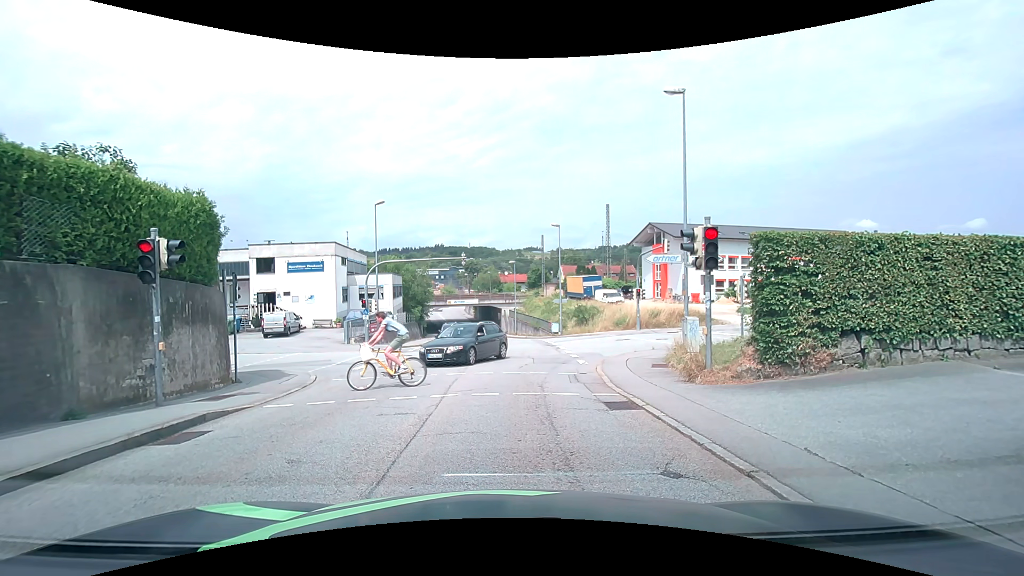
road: tertiary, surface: asphalt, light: Day
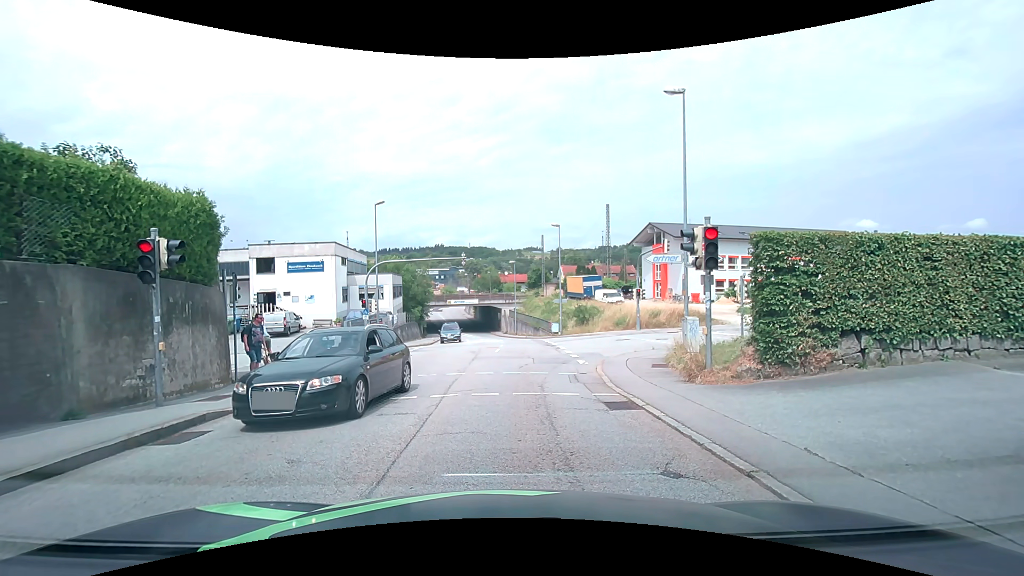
(0.0, 0.0) m; 0°
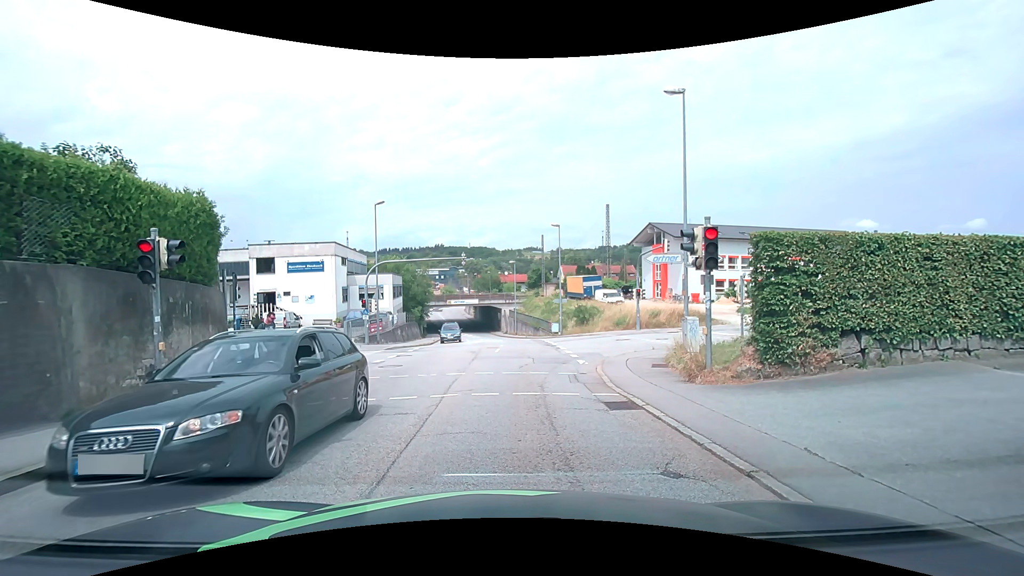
(0.0, 0.0) m; 0°
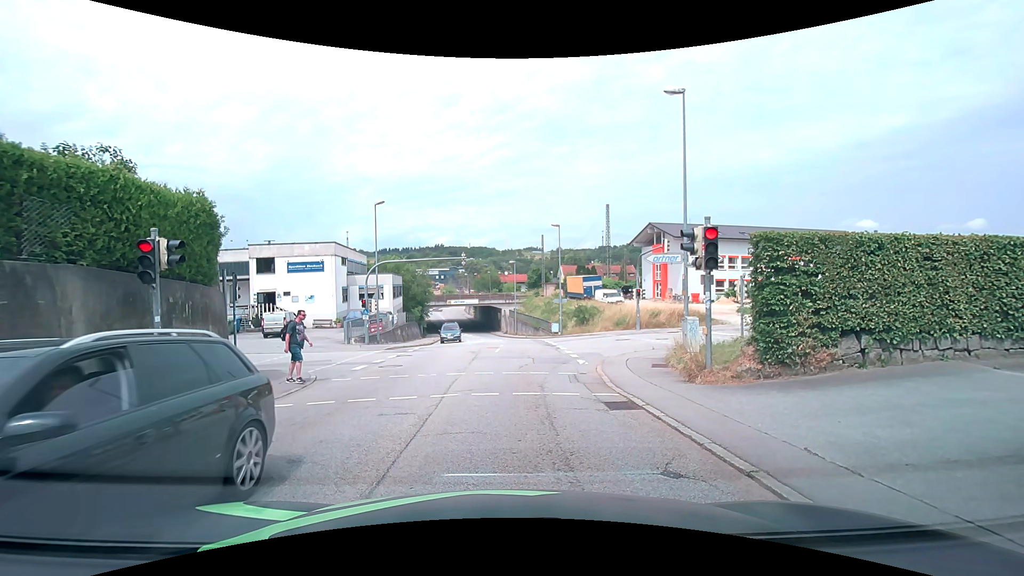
(0.0, 0.0) m; 0°
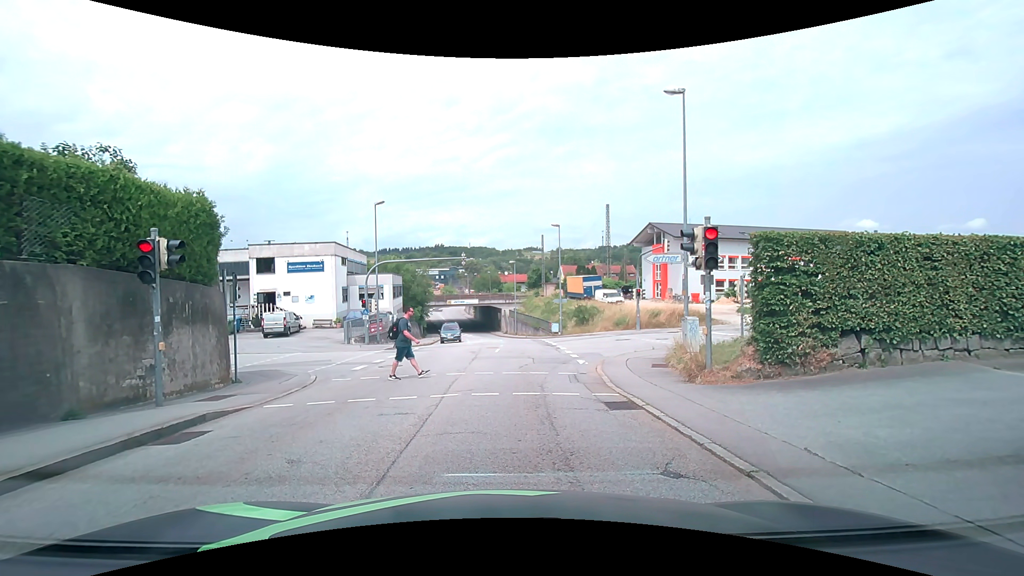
(0.0, 0.0) m; 0°
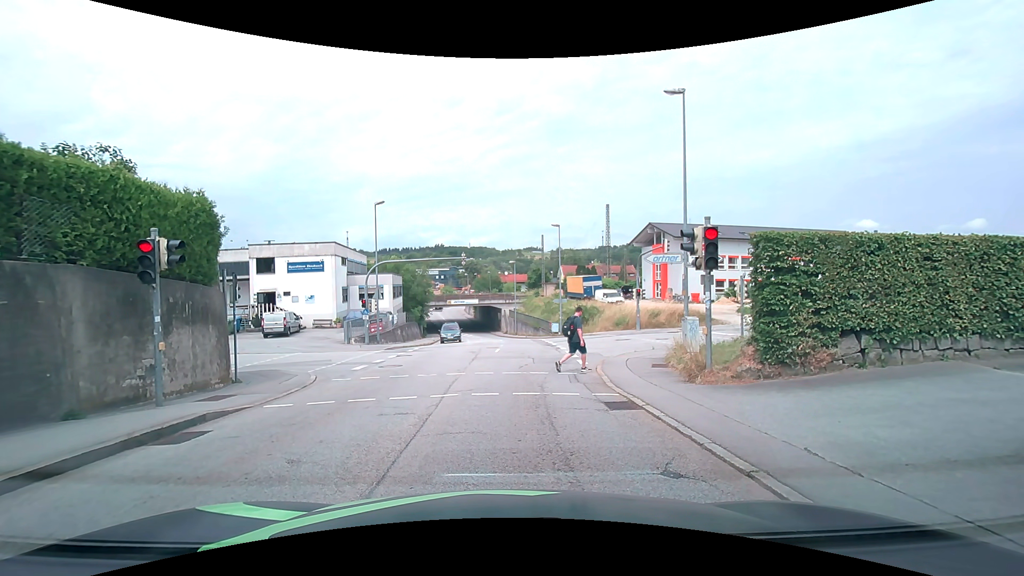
(0.0, 0.0) m; 0°
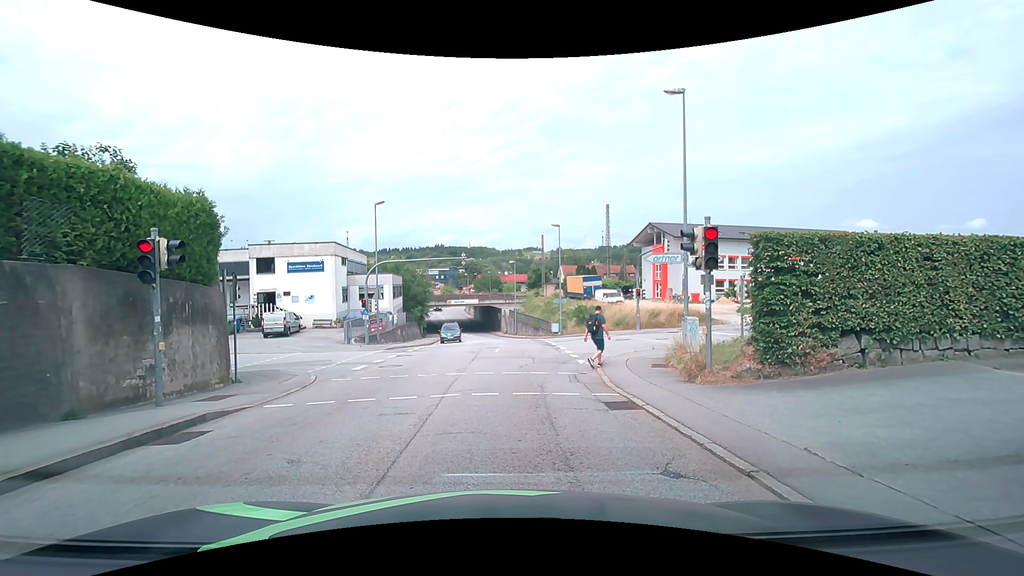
(0.0, 0.0) m; 0°
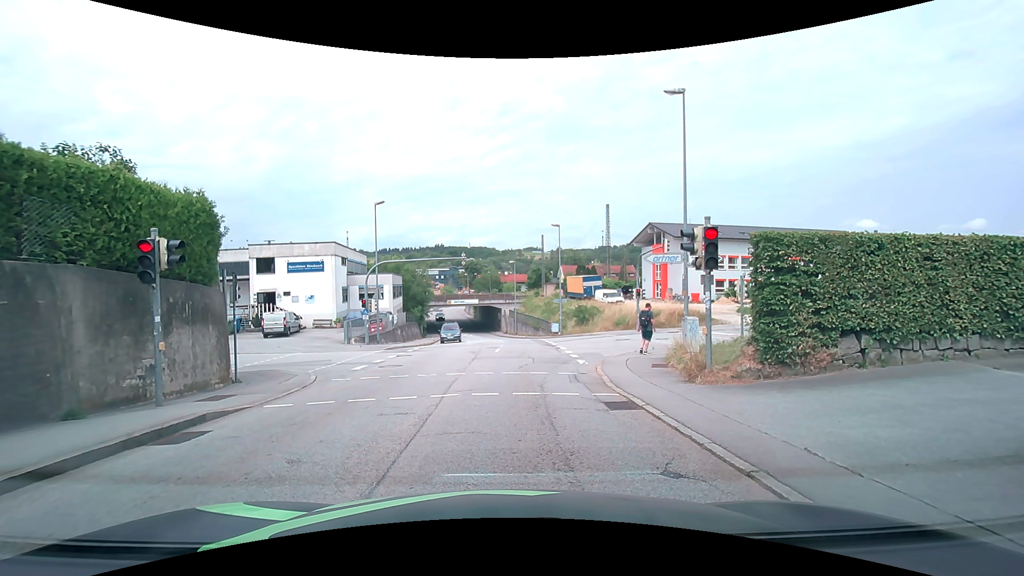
(0.0, 0.0) m; 0°
